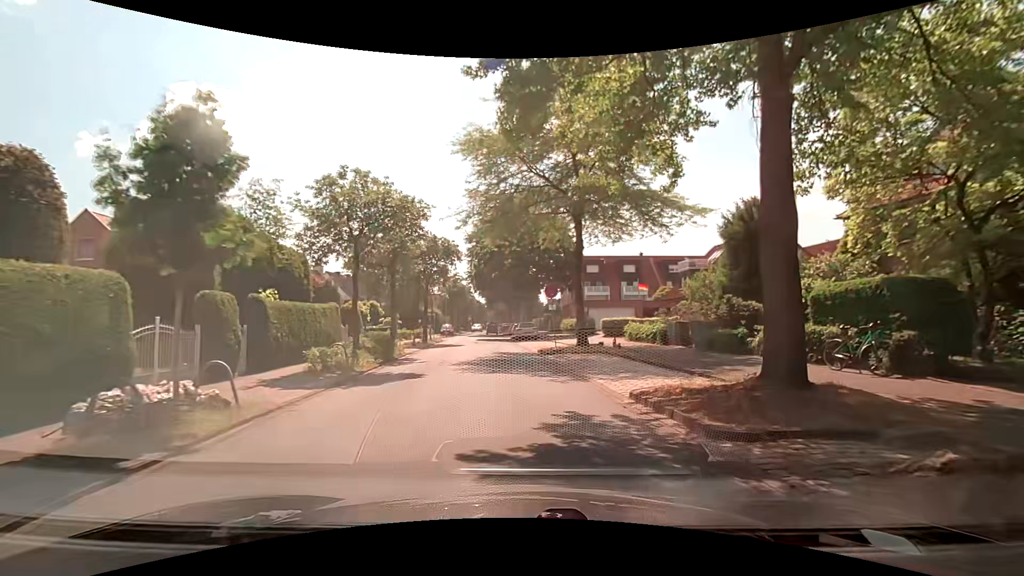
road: residential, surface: asphalt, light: Day
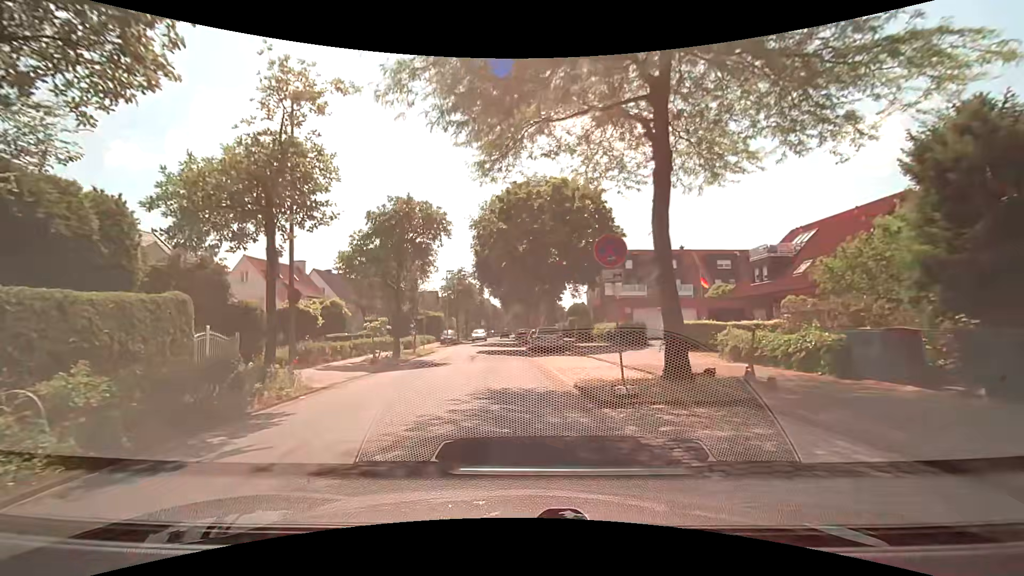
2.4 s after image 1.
(+0.3, +12.7) m; -2°
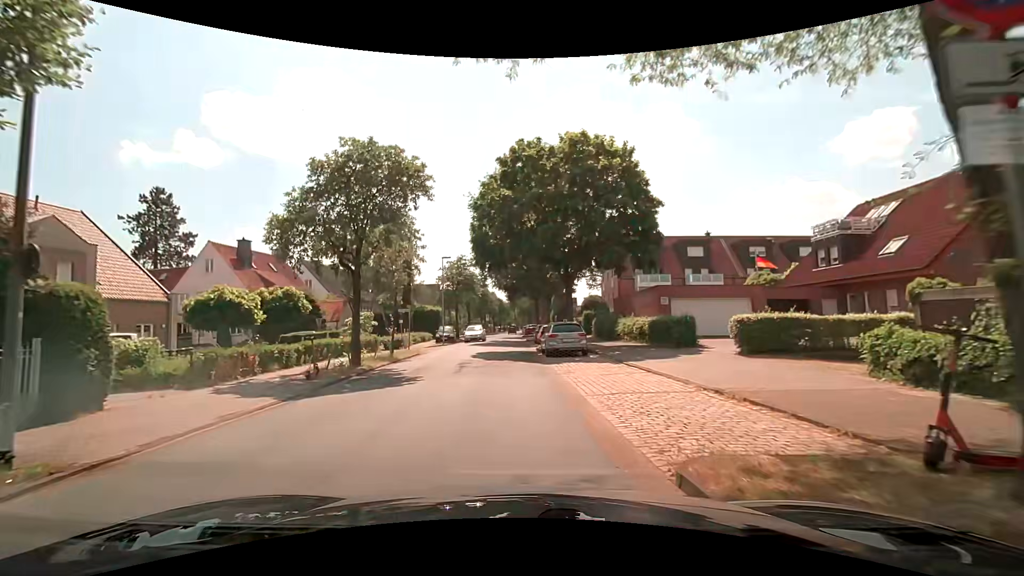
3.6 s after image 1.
(+0.1, +7.3) m; +1°
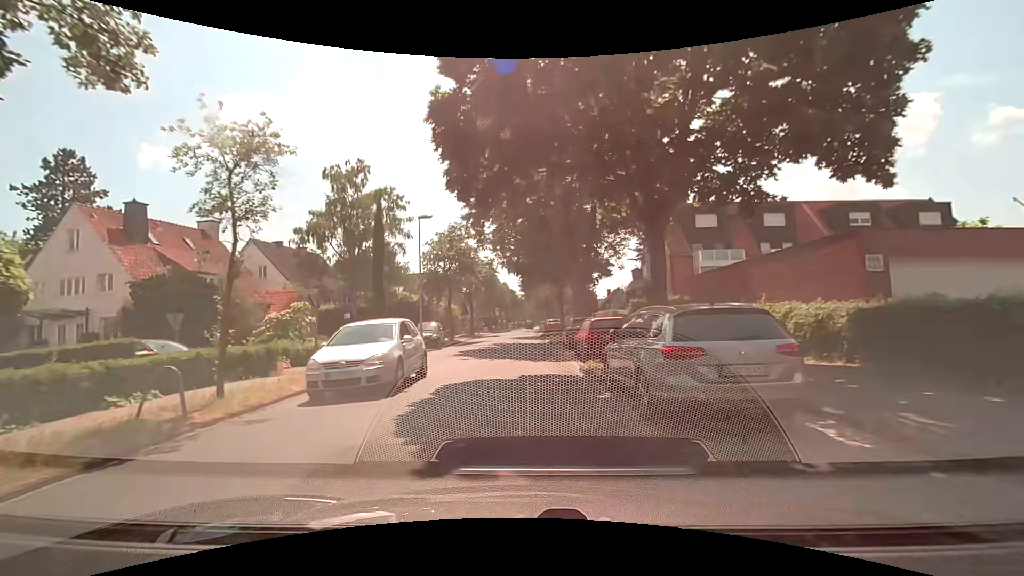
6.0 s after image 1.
(-0.5, +15.4) m; -3°
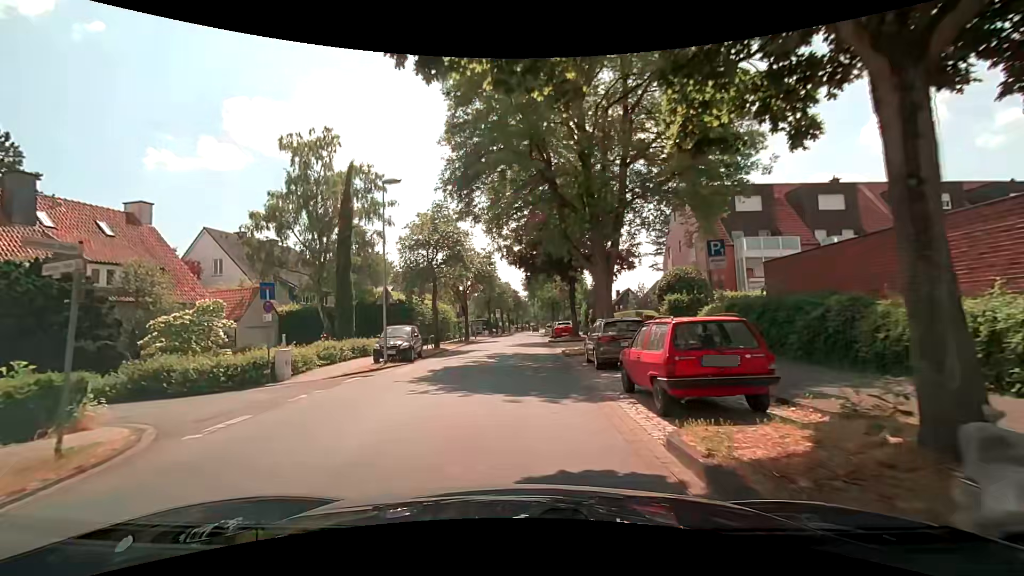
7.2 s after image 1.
(+0.1, +7.9) m; +1°
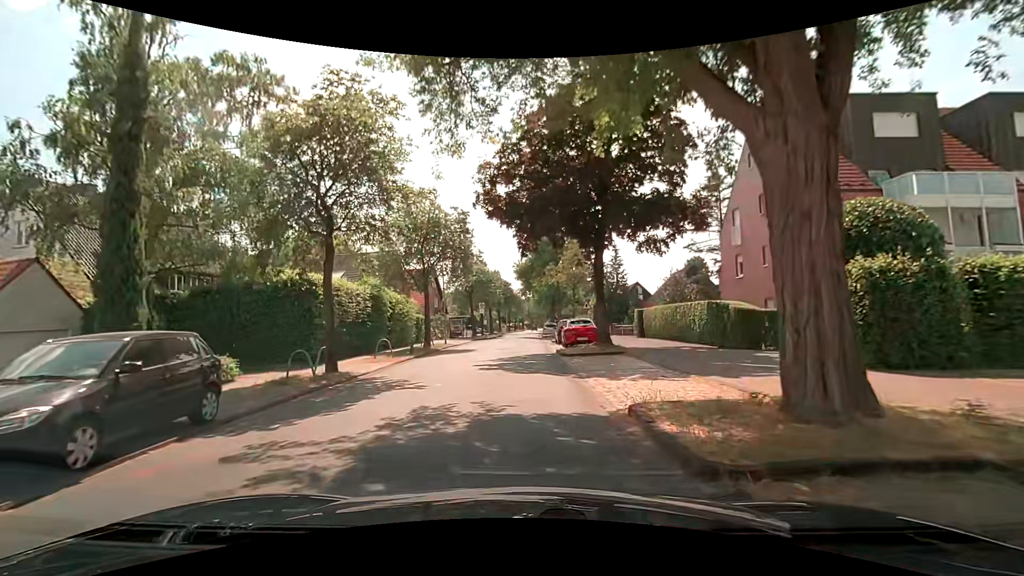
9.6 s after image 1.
(0.0, +15.7) m; +1°
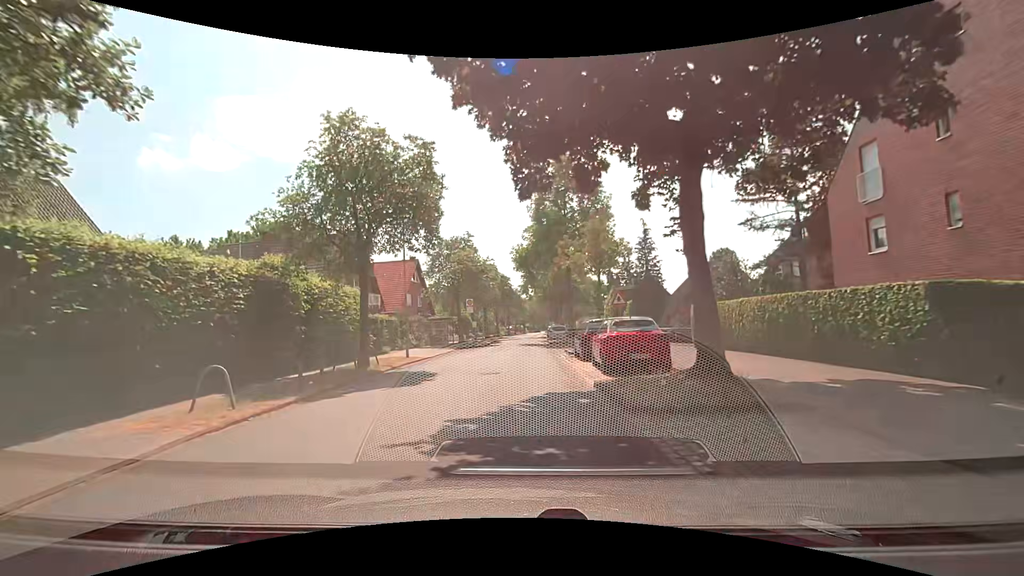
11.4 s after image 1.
(-0.1, +11.8) m; -1°
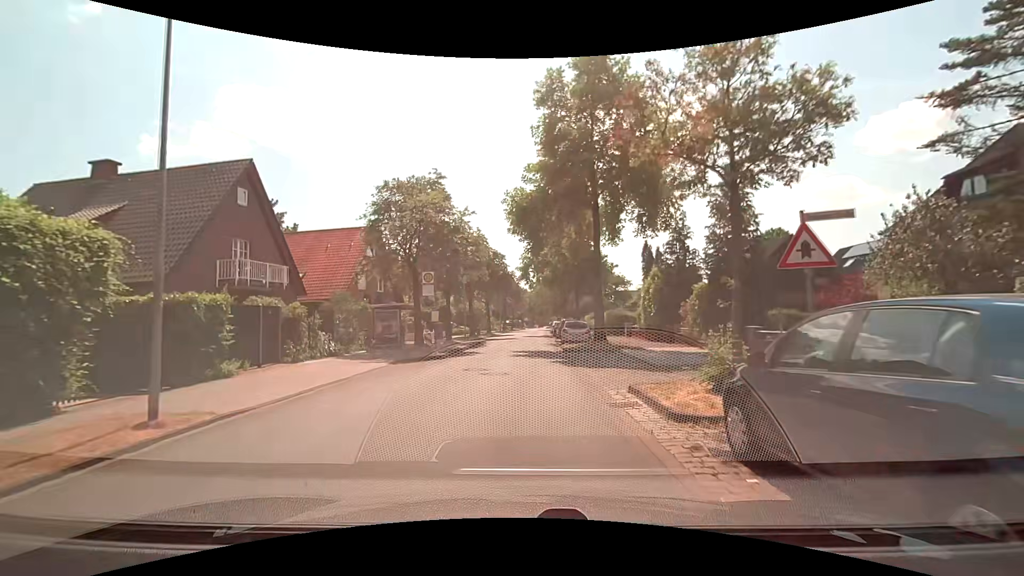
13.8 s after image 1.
(+0.2, +15.8) m; +1°
(0, +10) (0, +20) (+1, +30) (+1, +40) (+1, +50) (+1, +60) (+2, +70) (+2, +80) (+3, +90) (+3, +100) m
